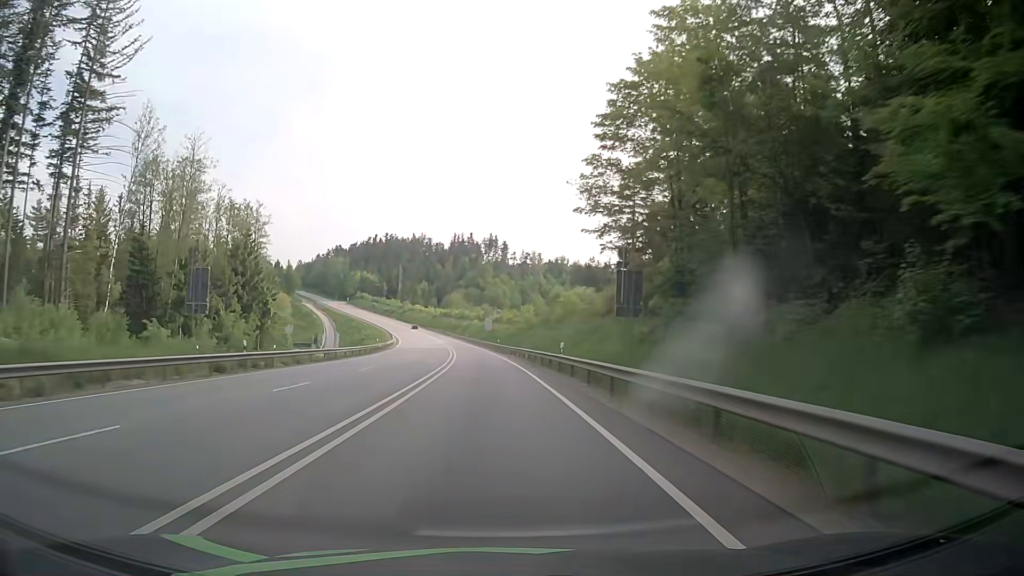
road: primary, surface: asphalt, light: Day
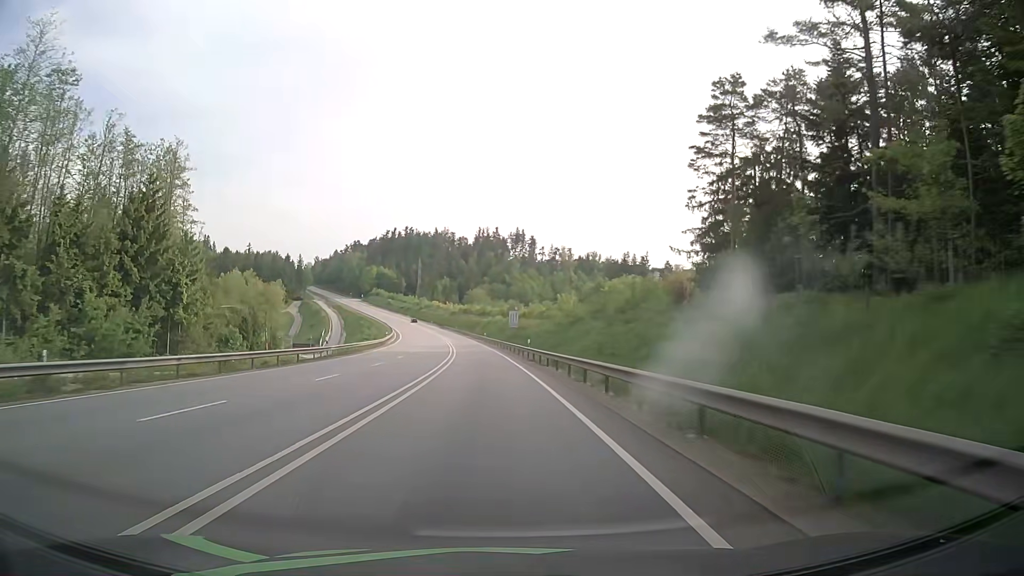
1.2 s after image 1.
(-0.5, +31.5) m; -2°
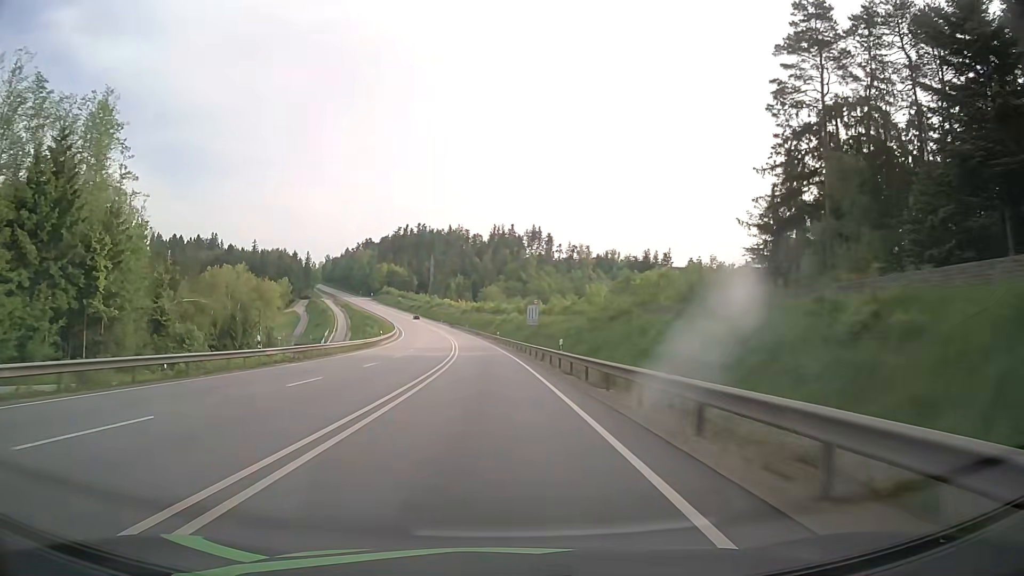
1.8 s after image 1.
(-0.2, +15.7) m; -2°
